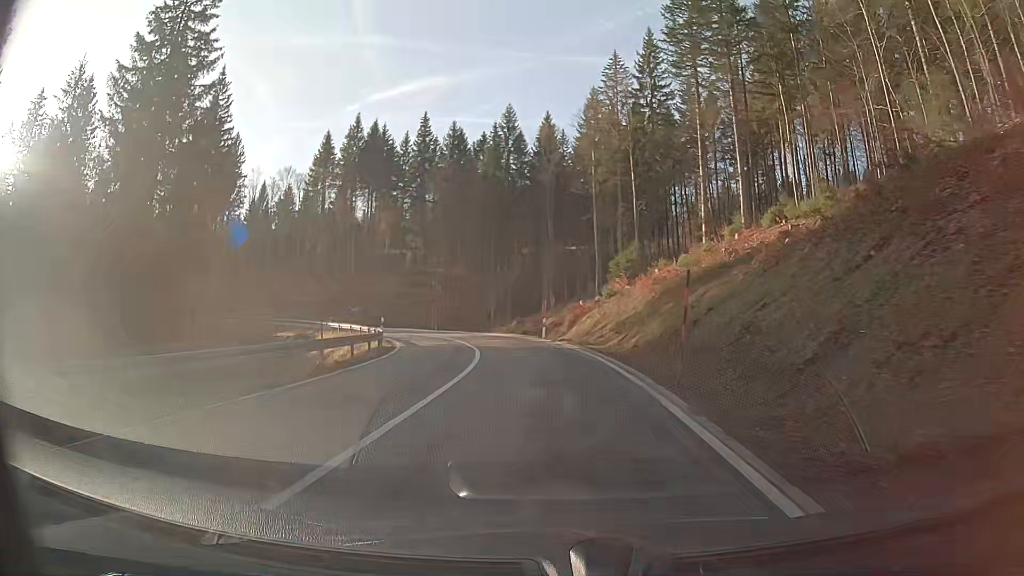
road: secondary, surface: asphalt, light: Day
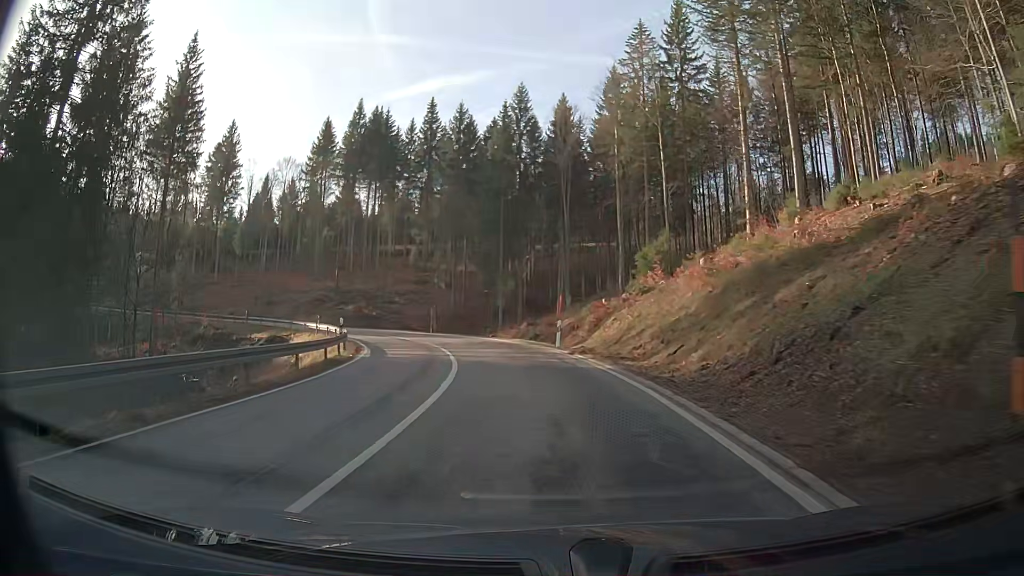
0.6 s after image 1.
(-0.1, +9.2) m; -1°
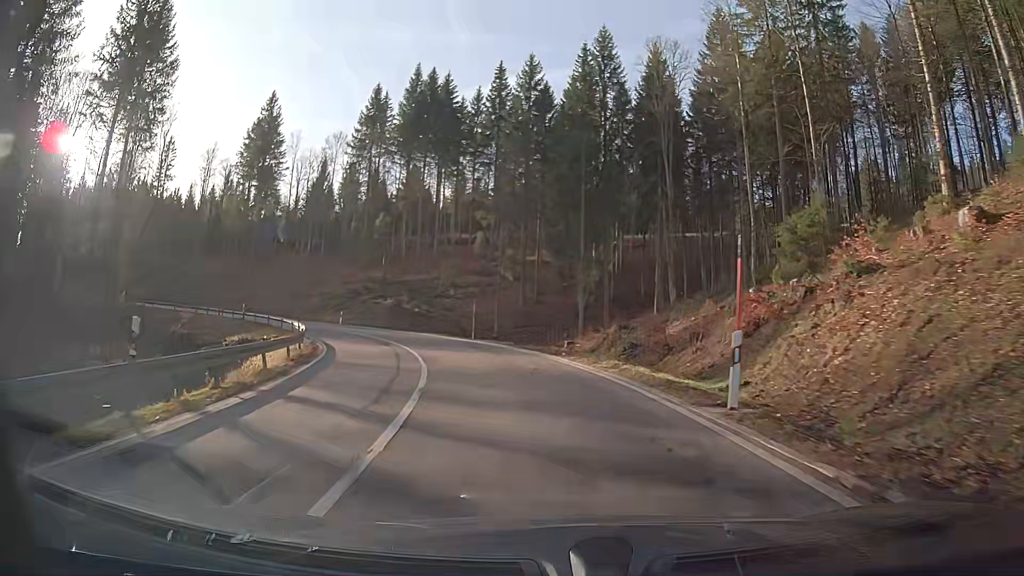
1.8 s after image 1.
(-1.2, +17.5) m; -8°
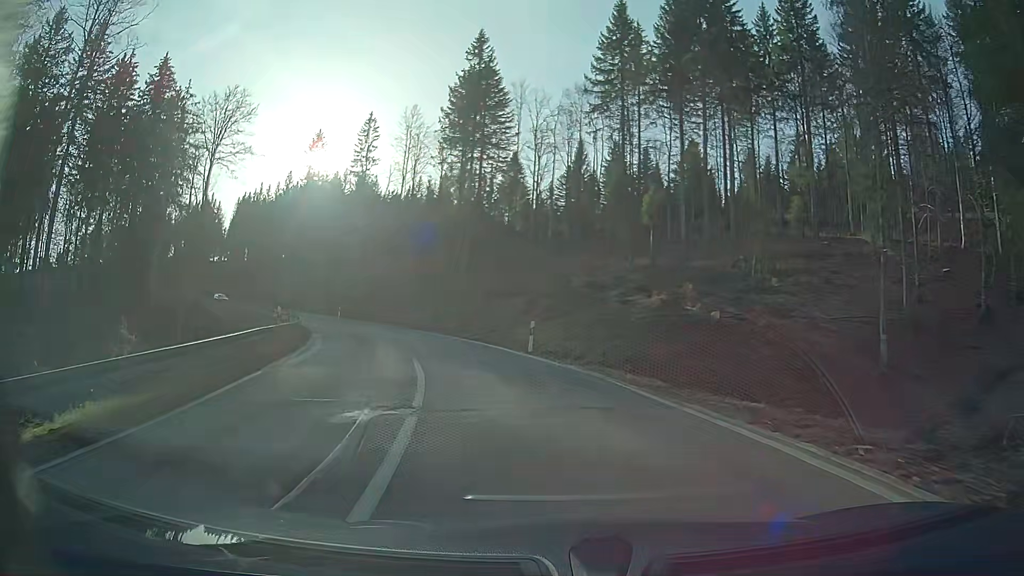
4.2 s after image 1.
(-6.9, +32.6) m; -24°
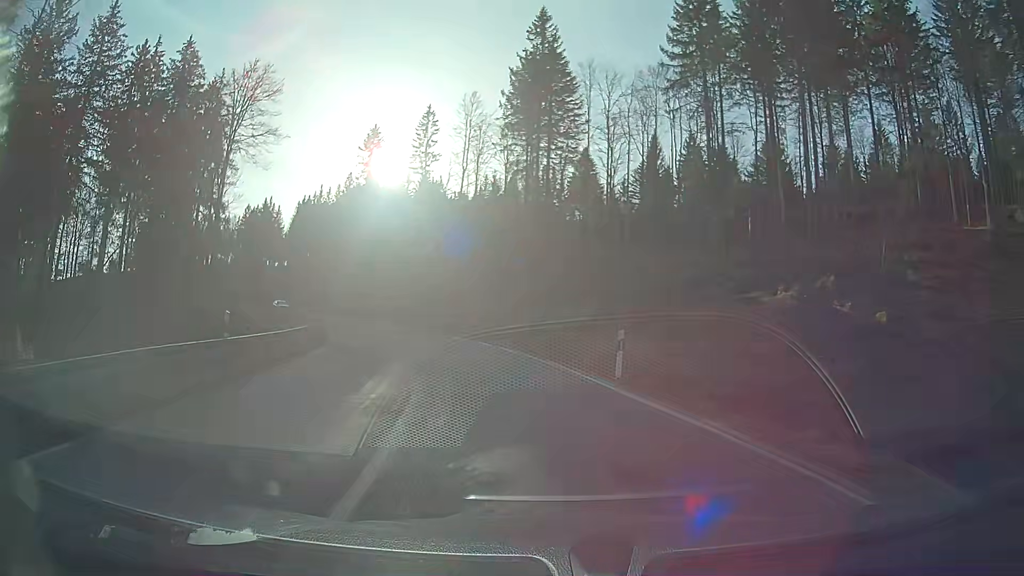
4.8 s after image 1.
(-0.5, +8.5) m; -6°
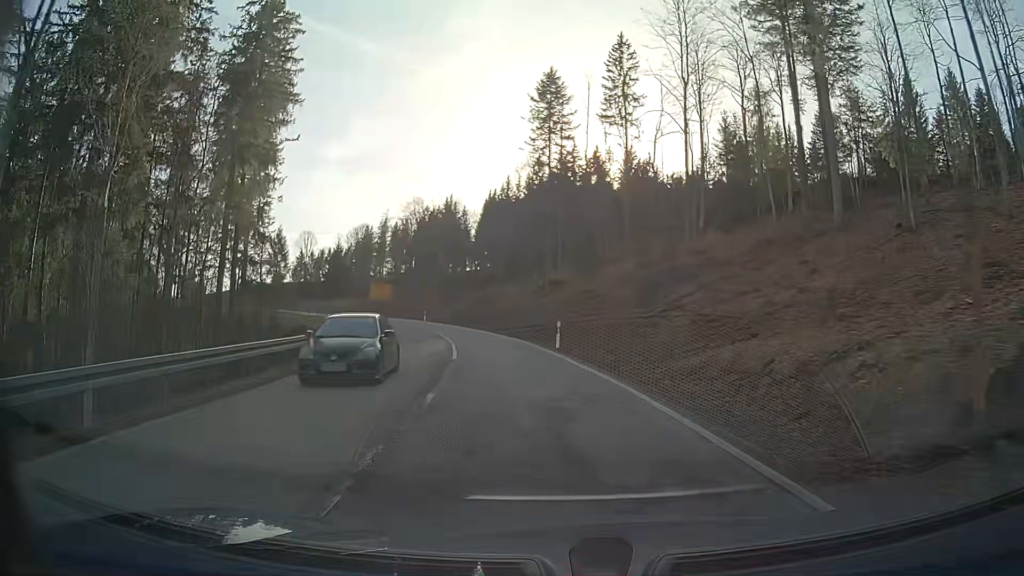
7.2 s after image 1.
(-5.8, +34.4) m; -17°
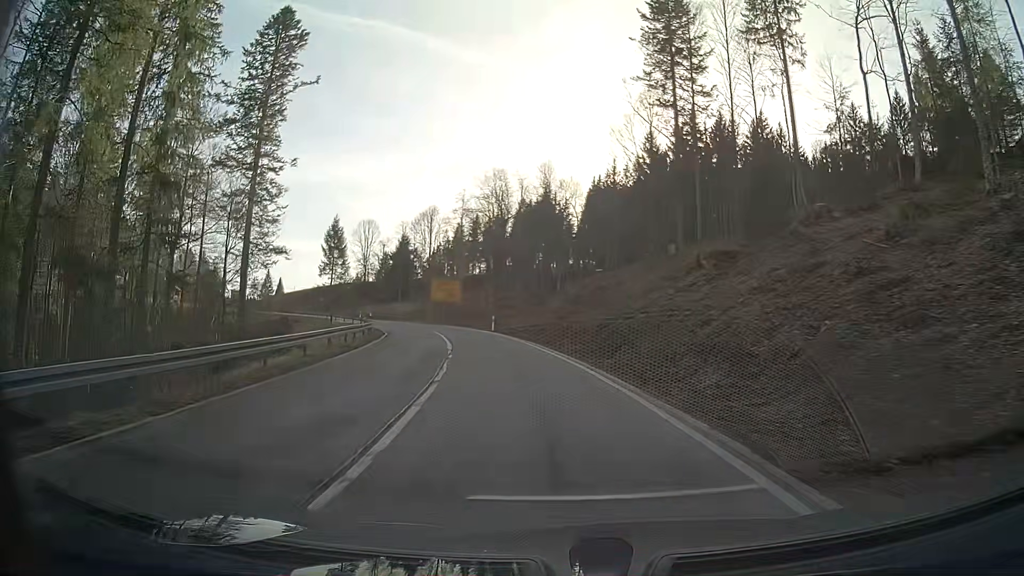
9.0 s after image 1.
(-2.3, +27.5) m; -9°
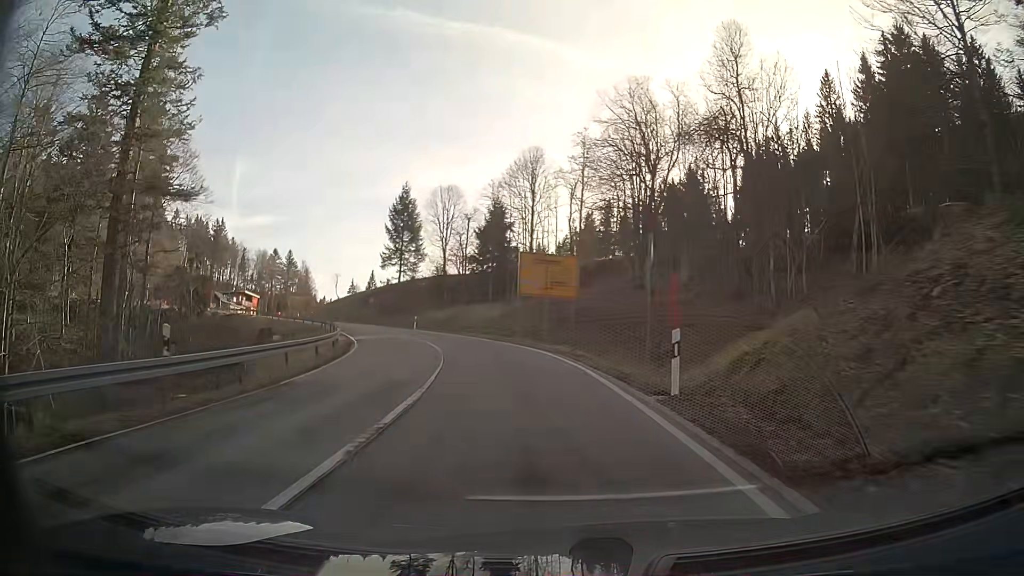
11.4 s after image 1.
(-3.9, +37.1) m; -12°
